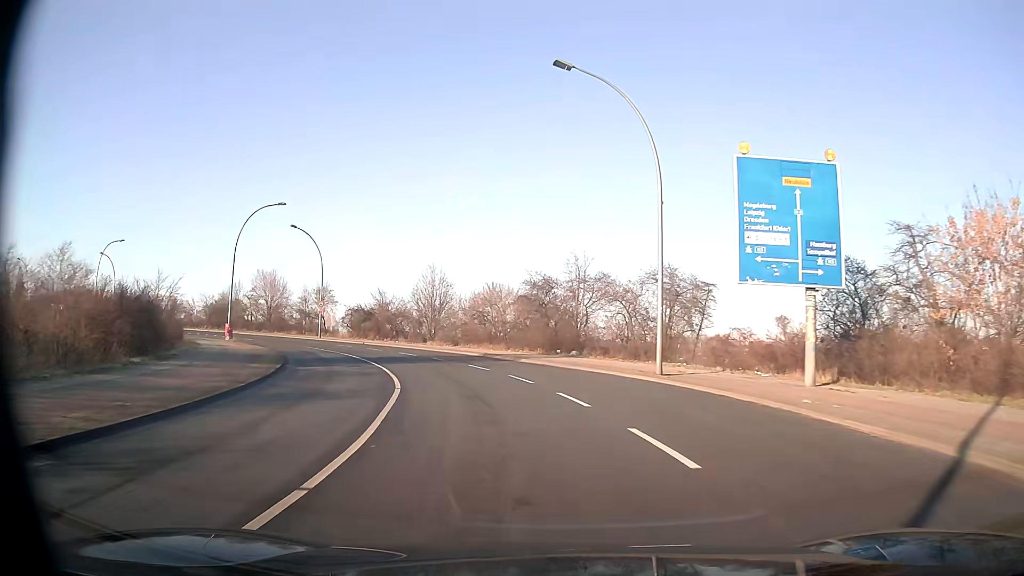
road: secondary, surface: asphalt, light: Day
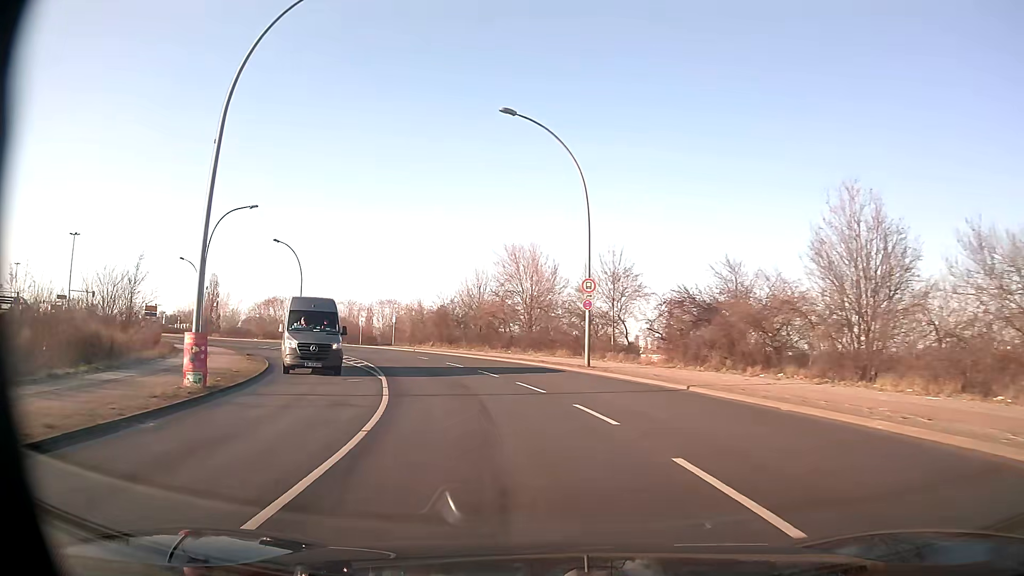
(-8.7, +36.5) m; -29°
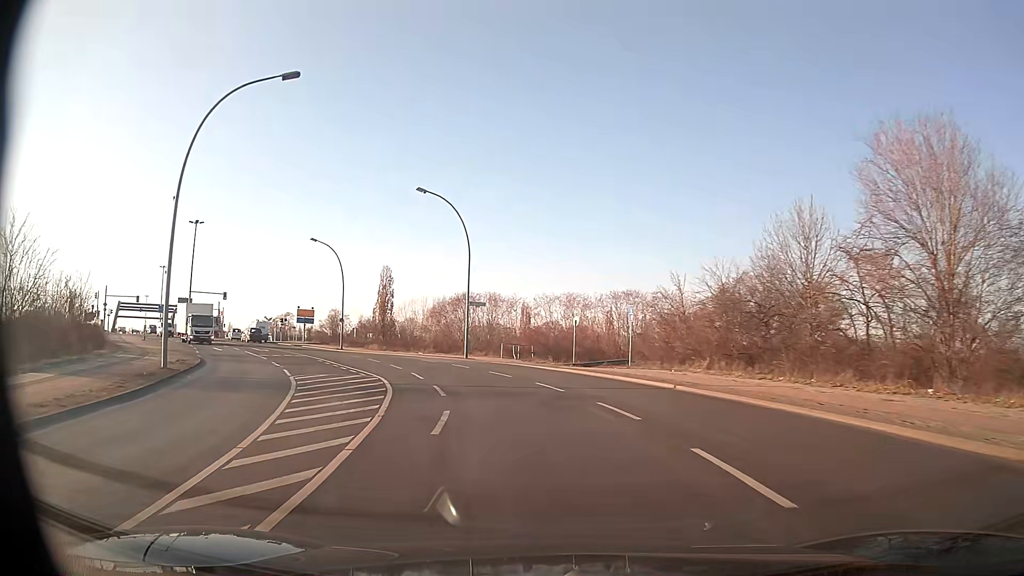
(-5.5, +29.2) m; -21°
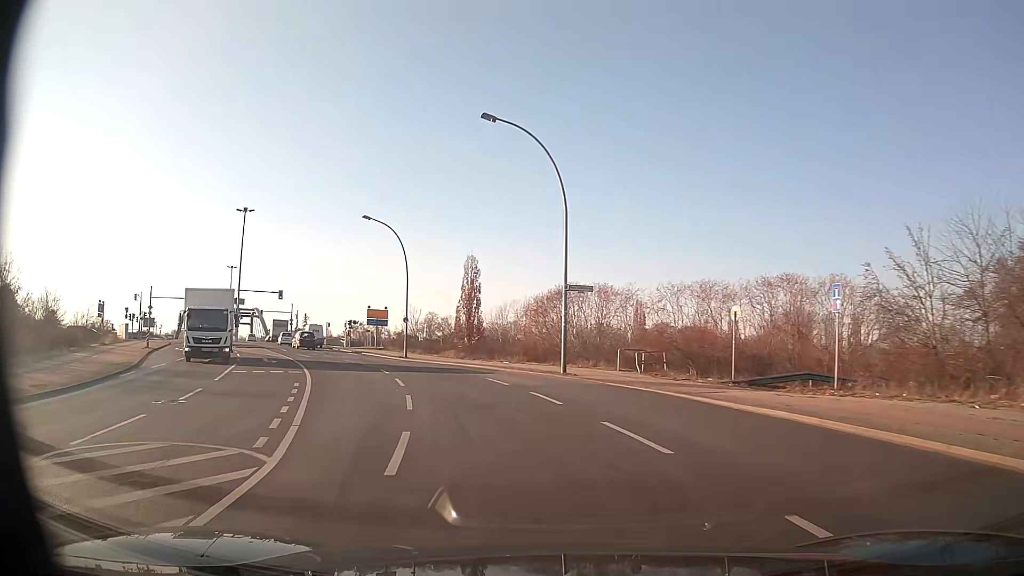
(-1.1, +14.9) m; -9°
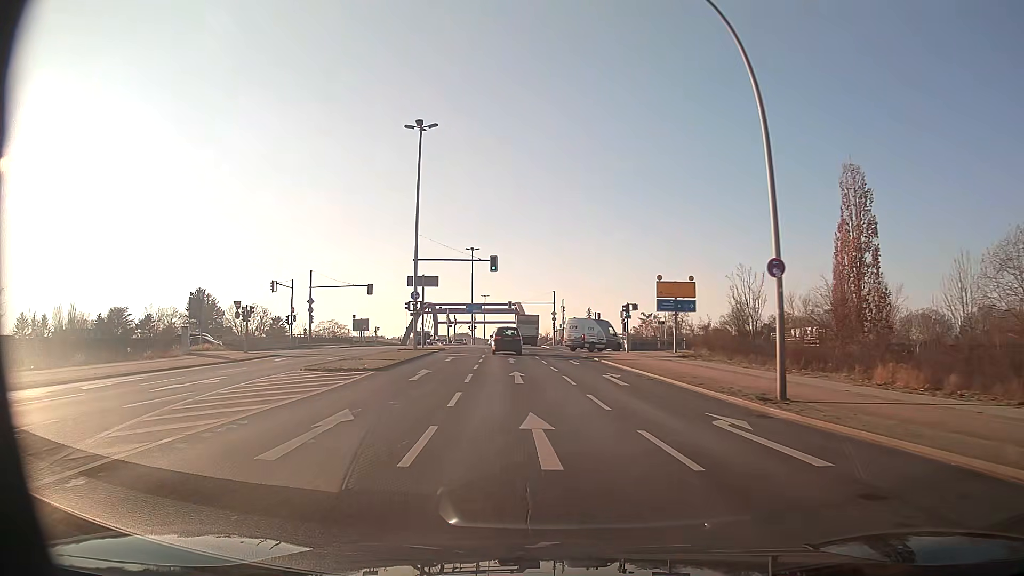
(-8.4, +34.9) m; -25°
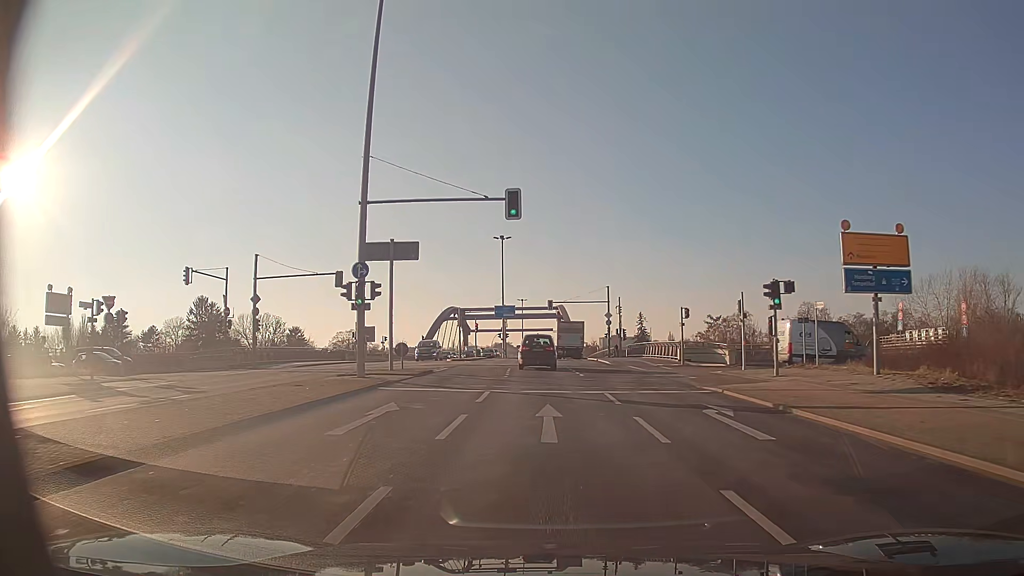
(-1.1, +22.2) m; -4°
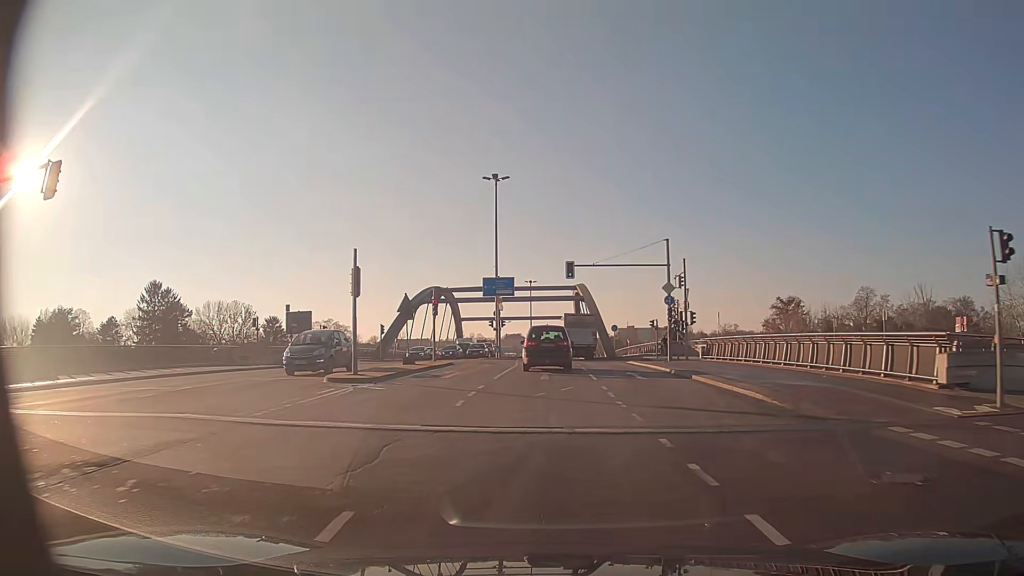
(-0.5, +28.9) m; -1°
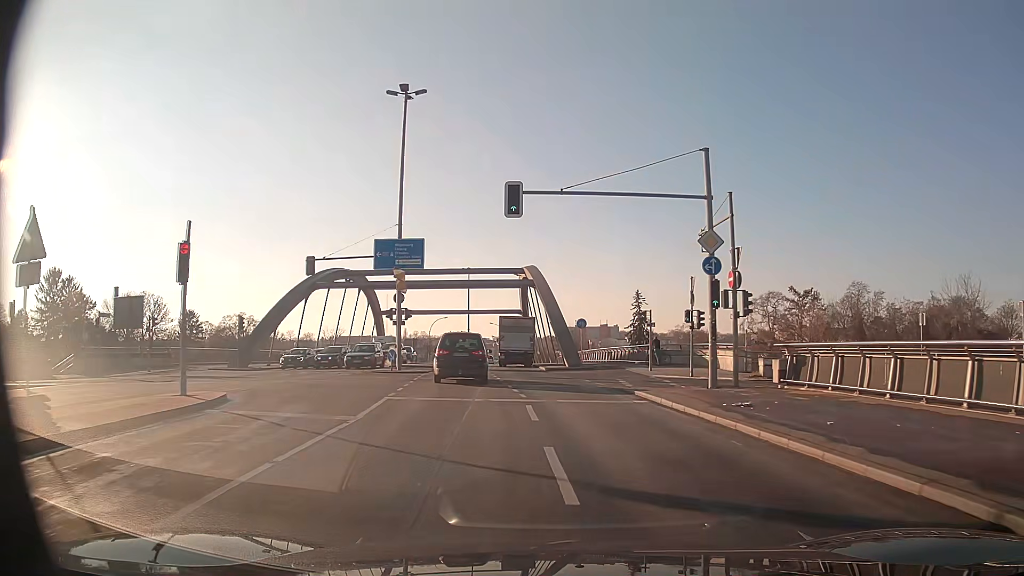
(+0.6, +20.9) m; +5°
(0, +10) (0, +20) (-1, +30) (-2, +40) (-2, +50) (-3, +60) (-4, +70) (-4, +80) (-5, +90) (-6, +100) m
